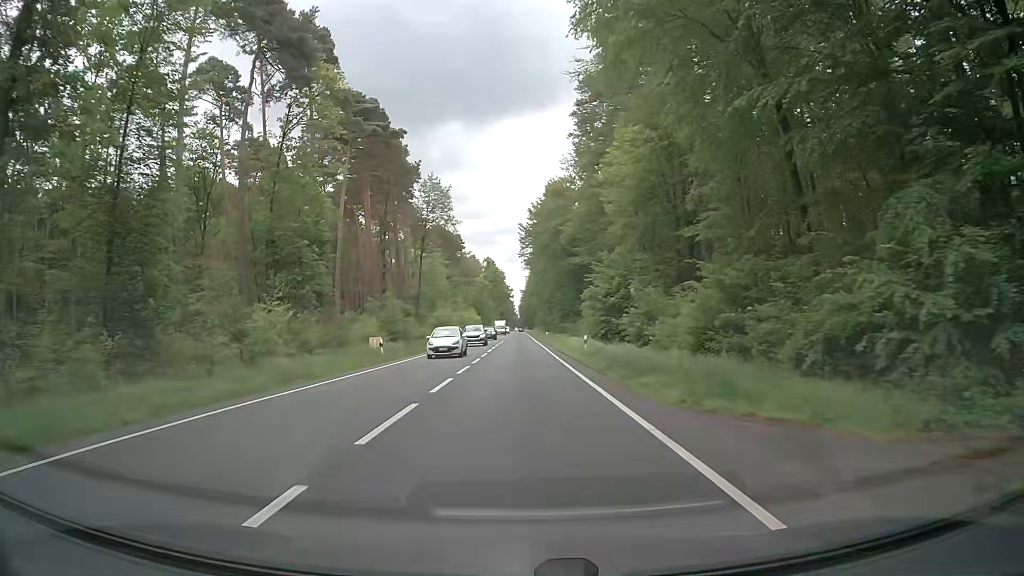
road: primary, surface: asphalt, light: Day
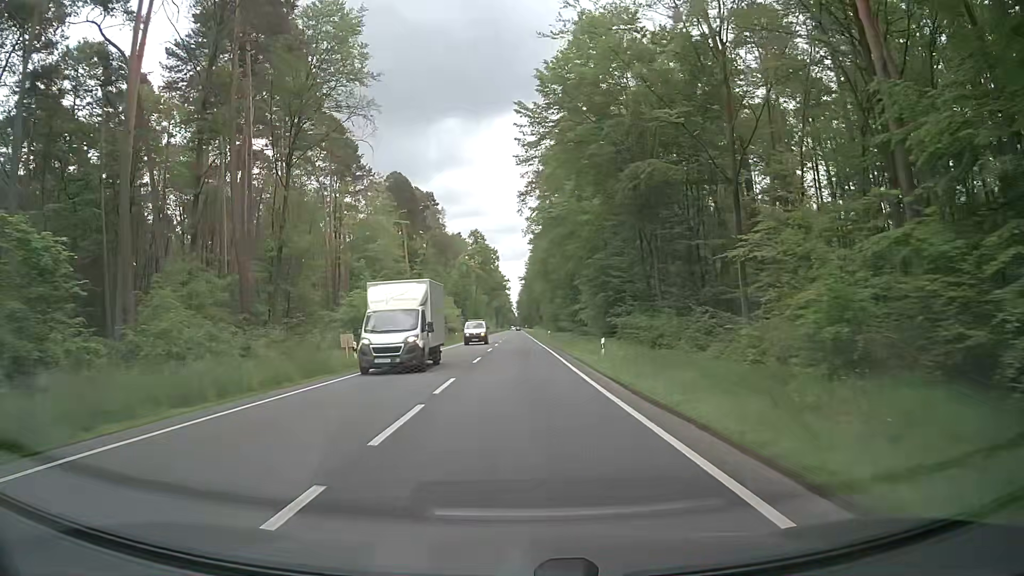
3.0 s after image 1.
(-0.2, +55.5) m; 0°
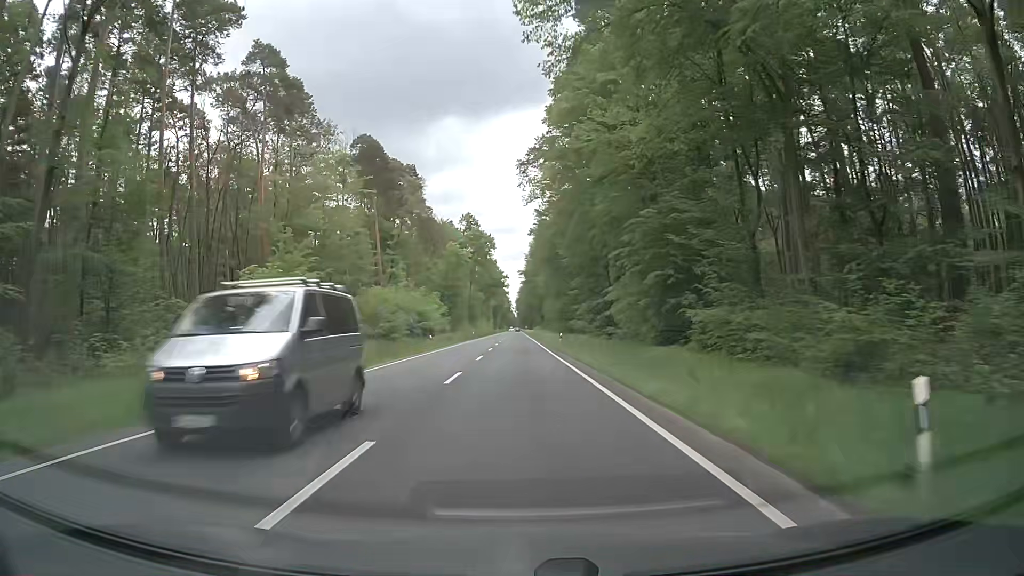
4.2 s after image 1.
(0.0, +22.2) m; 0°
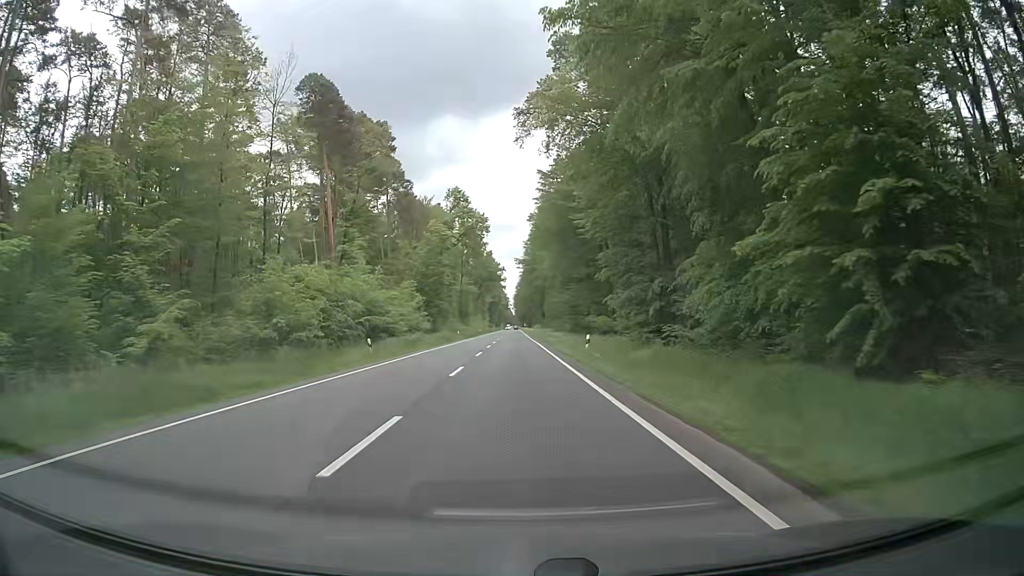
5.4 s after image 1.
(+0.2, +22.1) m; +1°
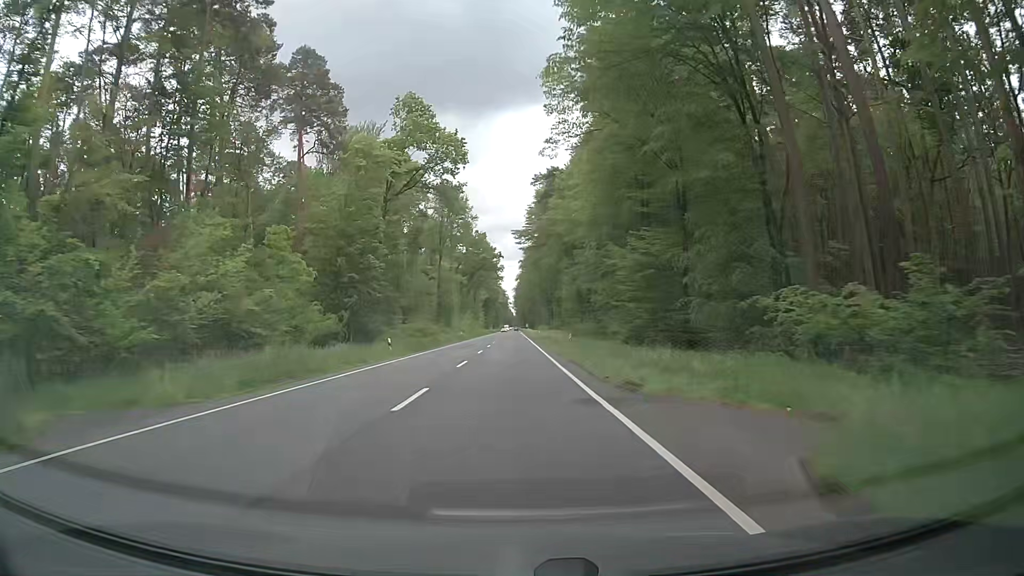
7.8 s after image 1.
(-0.1, +44.3) m; 0°
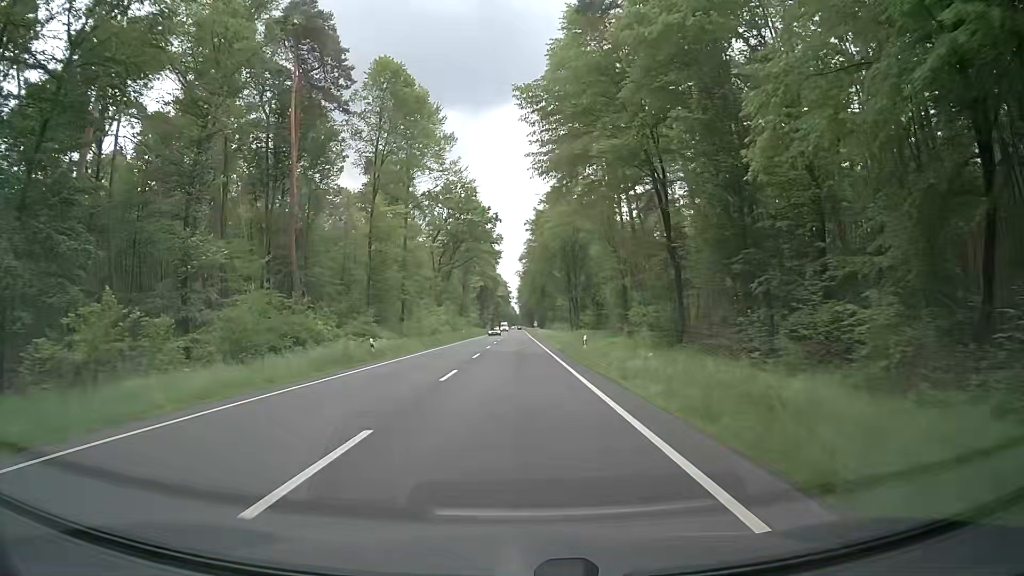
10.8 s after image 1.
(+0.2, +55.5) m; 0°
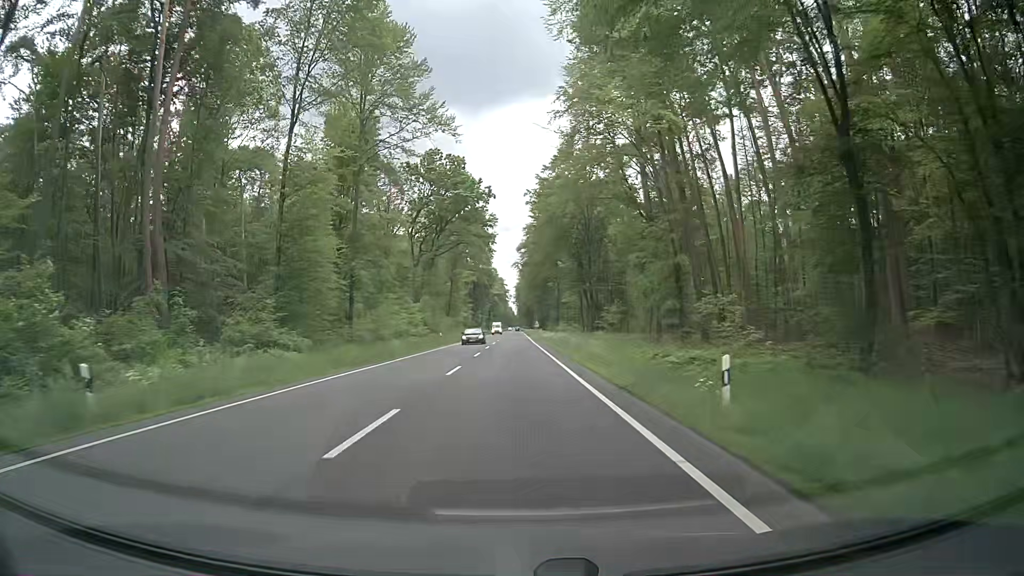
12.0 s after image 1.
(-0.1, +22.2) m; -1°
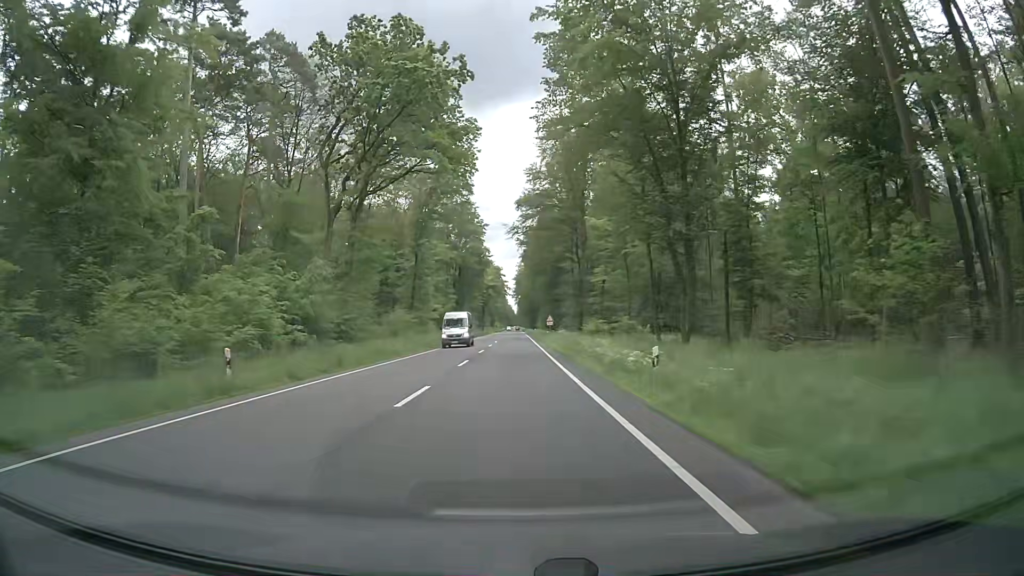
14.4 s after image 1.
(+0.3, +44.5) m; 0°
(0, +10) (0, +20) (0, +30) (0, +40) (0, +50) (0, +60) (0, +70) (0, +80) (0, +90) (-1, +100) m
